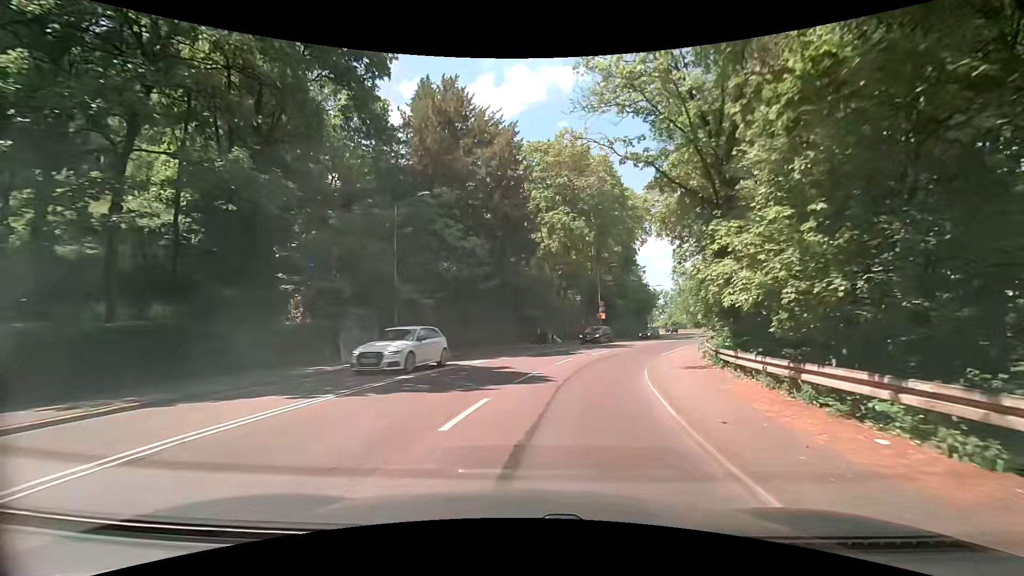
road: secondary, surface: asphalt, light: Day
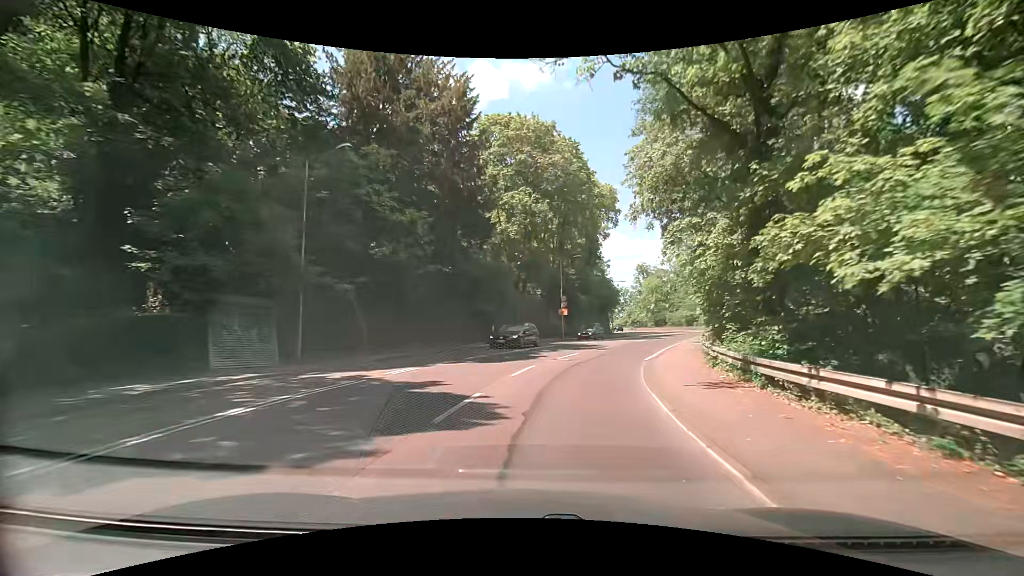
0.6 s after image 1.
(+0.3, +5.9) m; +4°
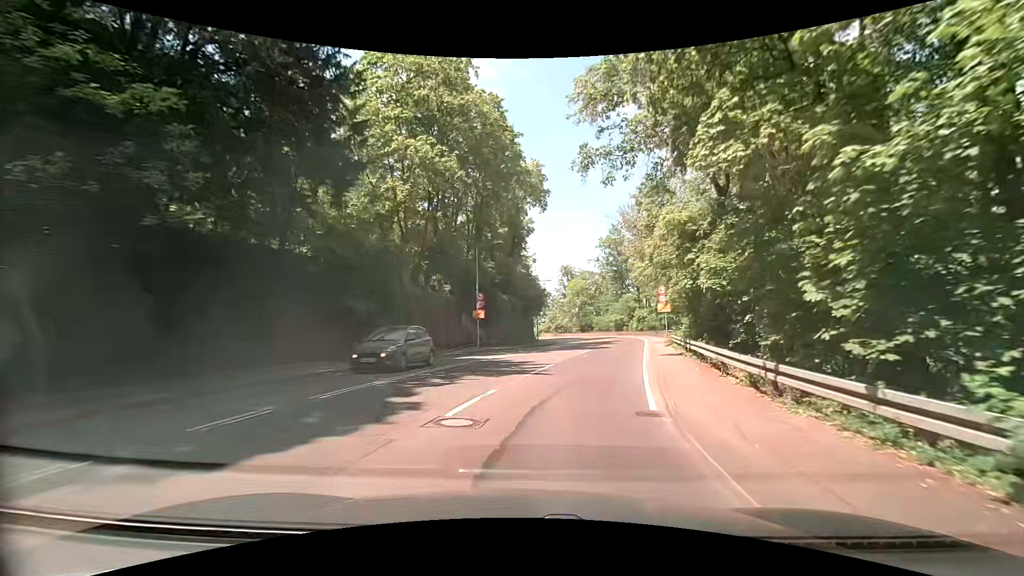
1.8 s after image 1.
(+1.1, +11.7) m; +10°
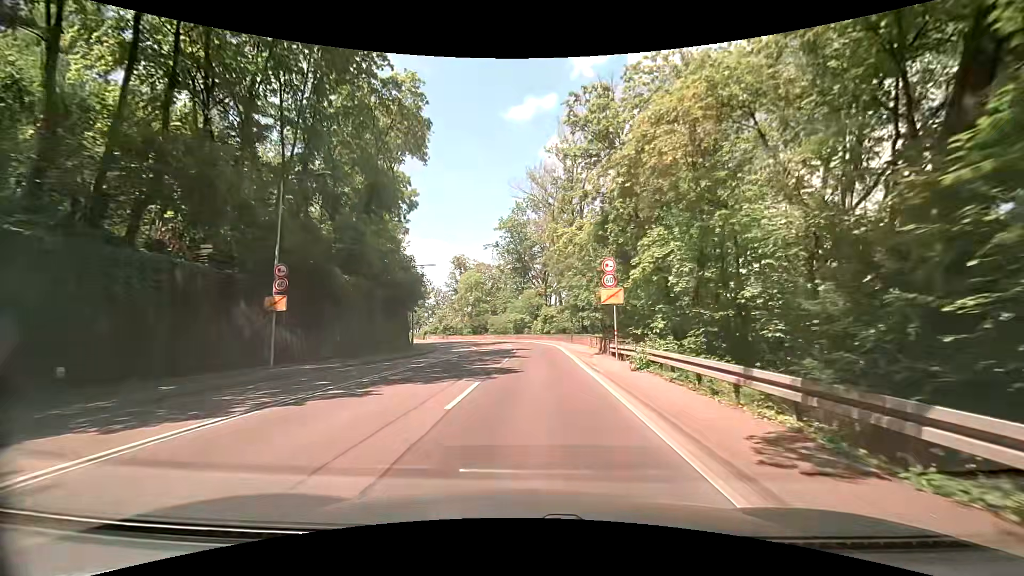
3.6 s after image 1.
(+1.9, +17.1) m; +12°
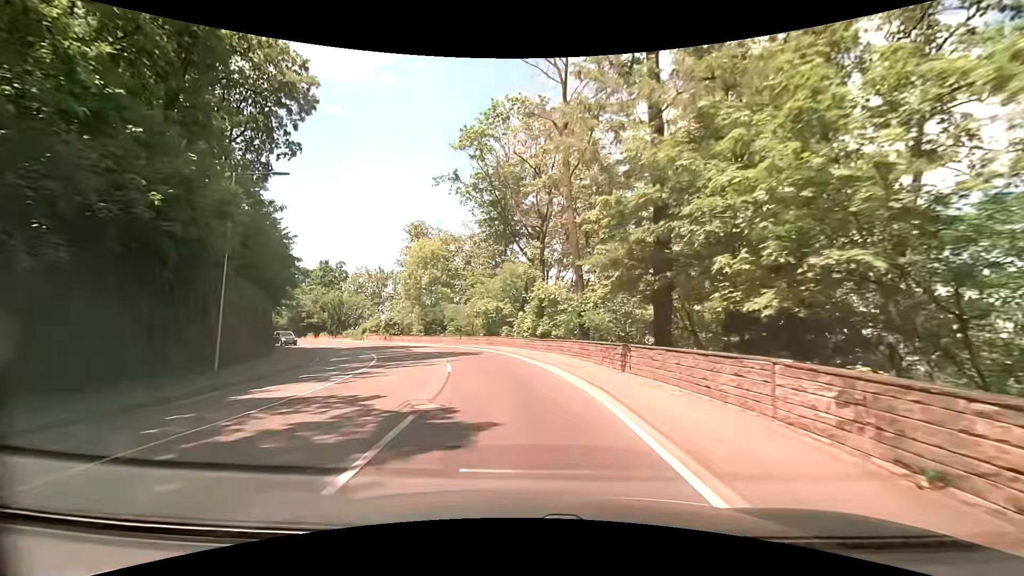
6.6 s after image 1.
(+0.8, +29.1) m; +2°
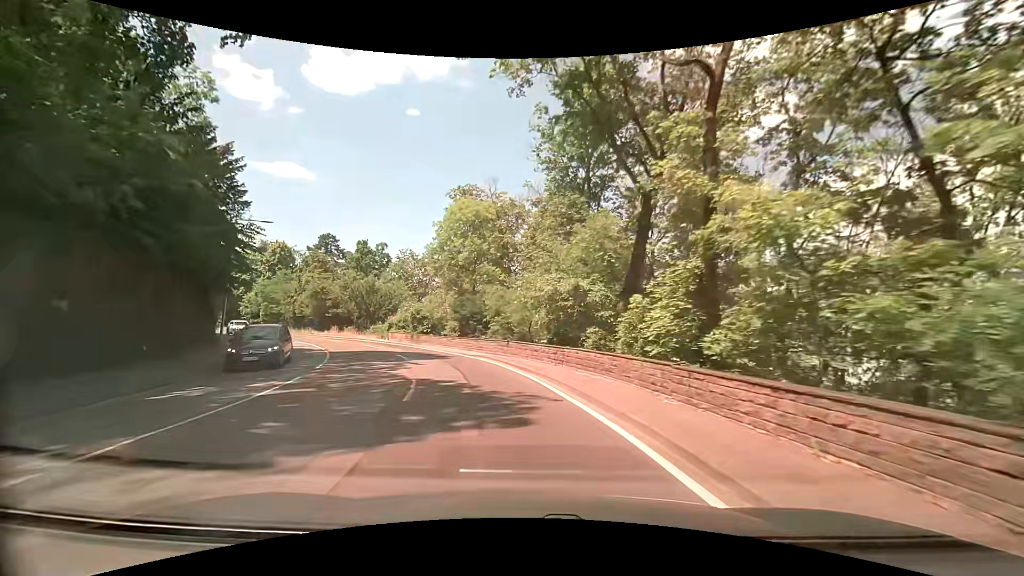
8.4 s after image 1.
(-1.2, +18.6) m; -8°
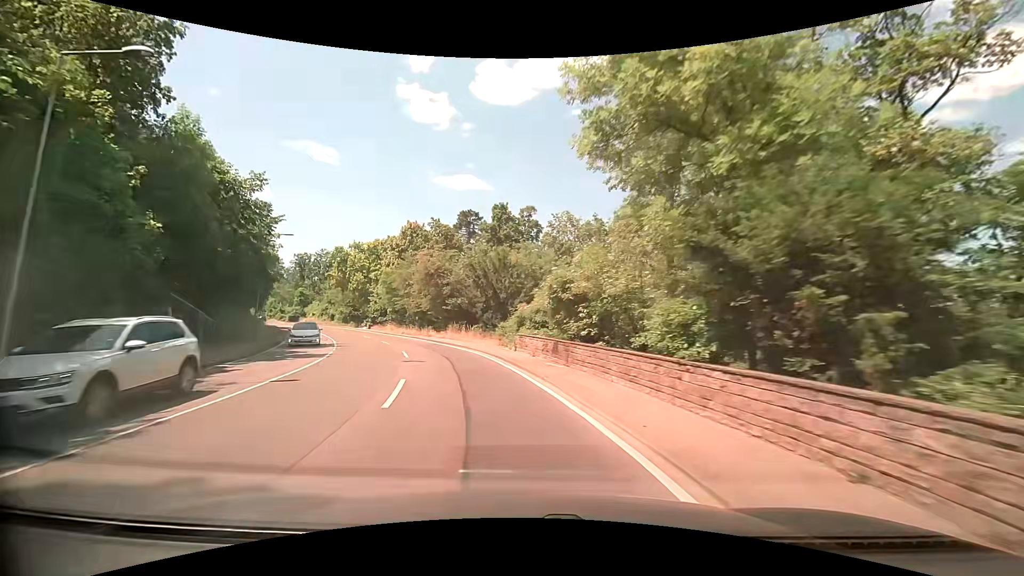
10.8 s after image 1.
(-4.0, +25.4) m; -20°
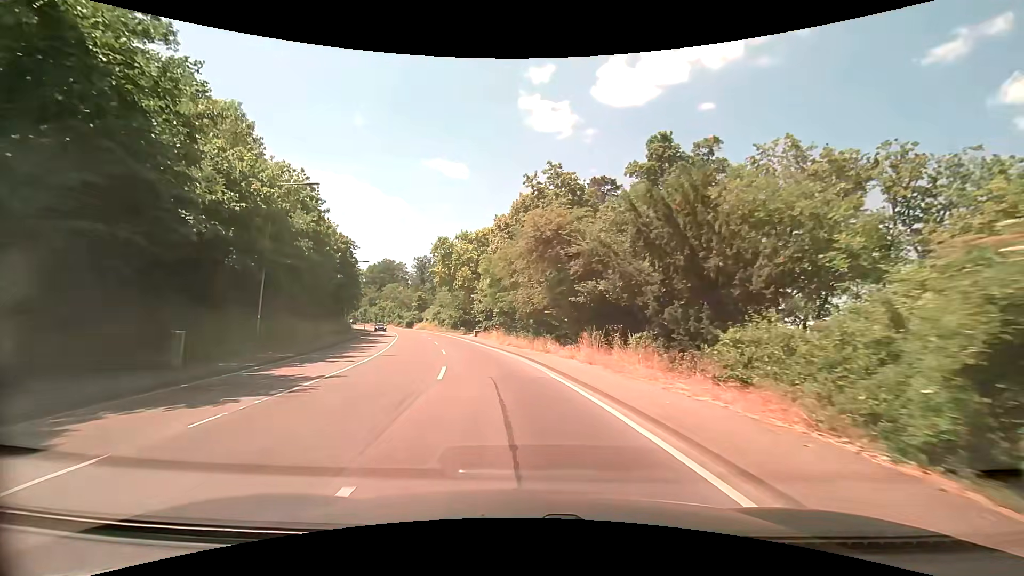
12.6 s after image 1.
(-2.9, +19.8) m; -15°
(0, +10) (-1, +20) (-3, +30) (-5, +40) (-7, +49) (-10, +59) (-12, +69) (-15, +78) (-19, +88) (-22, +97) m
